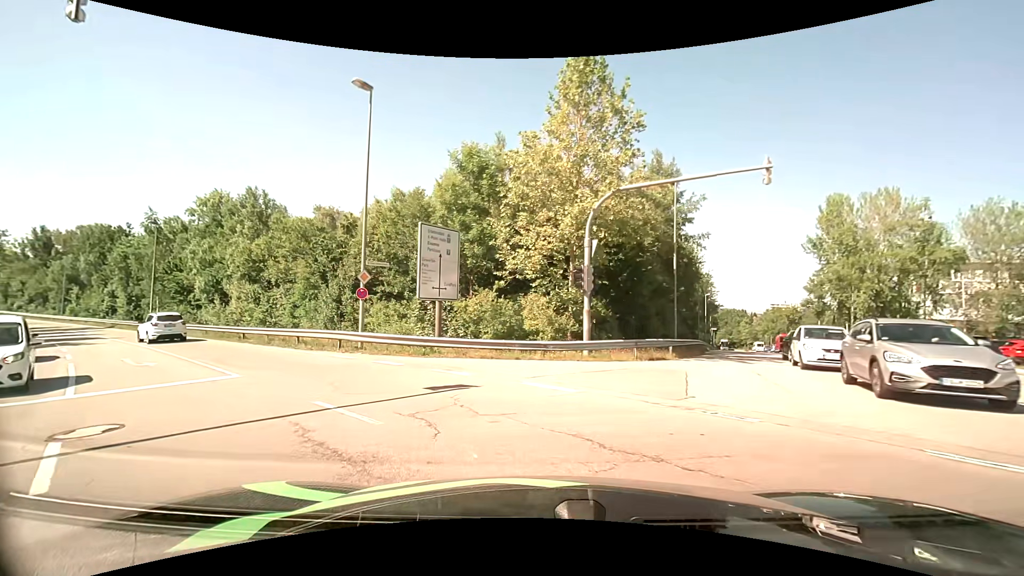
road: secondary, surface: asphalt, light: Day
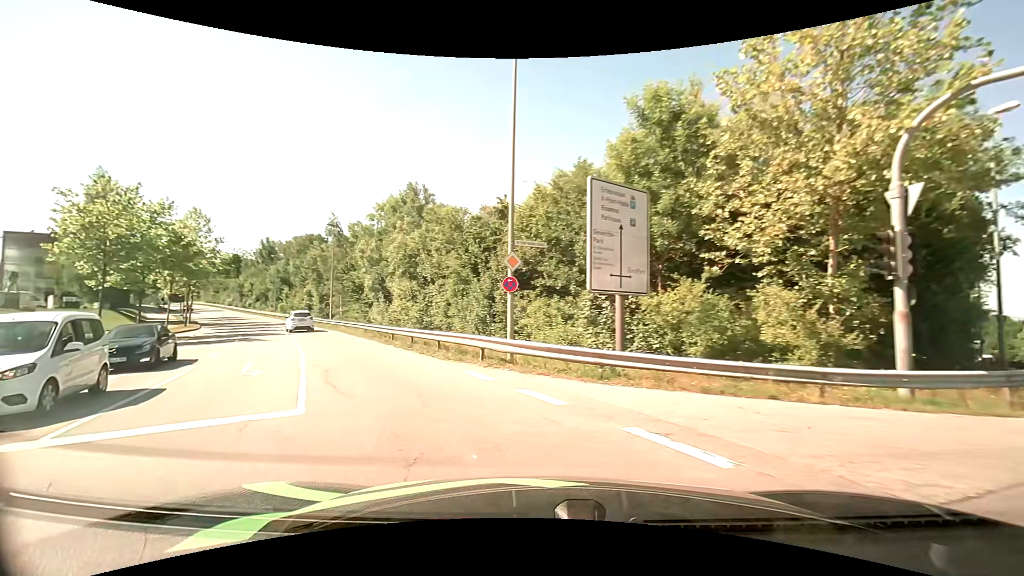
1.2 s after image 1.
(-0.9, +6.2) m; -19°
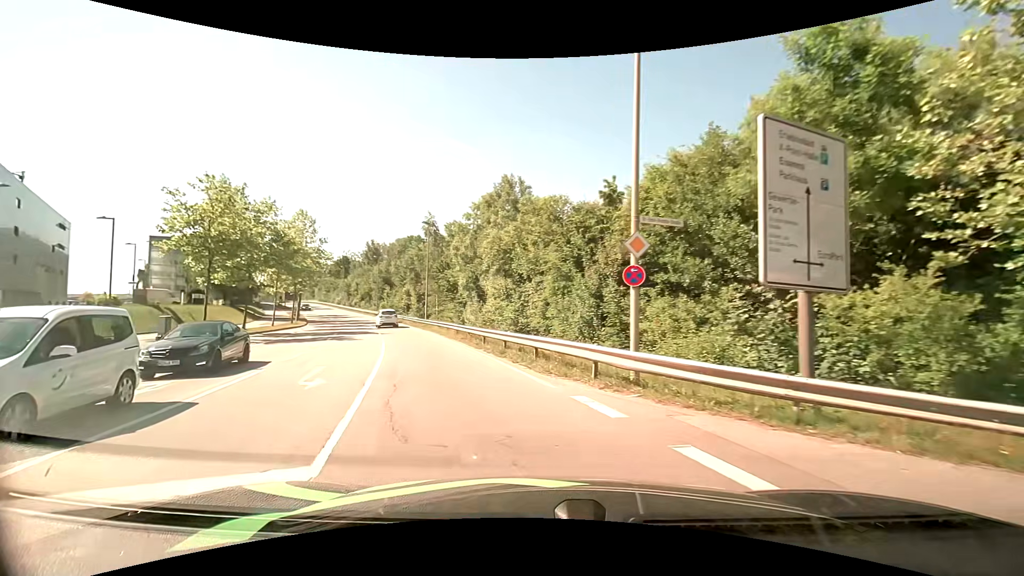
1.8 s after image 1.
(-0.3, +3.4) m; -11°
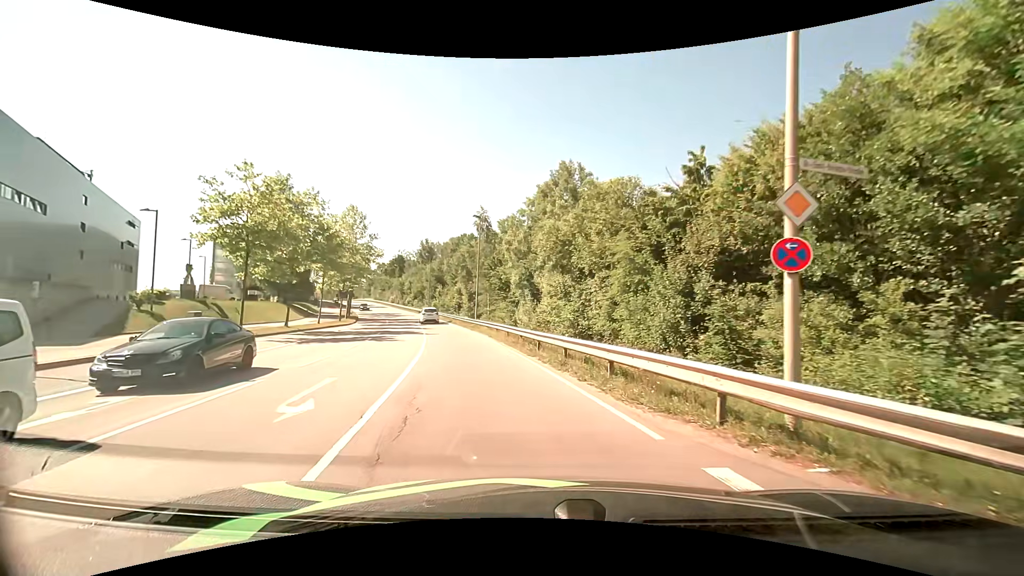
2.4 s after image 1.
(-0.2, +3.6) m; -6°
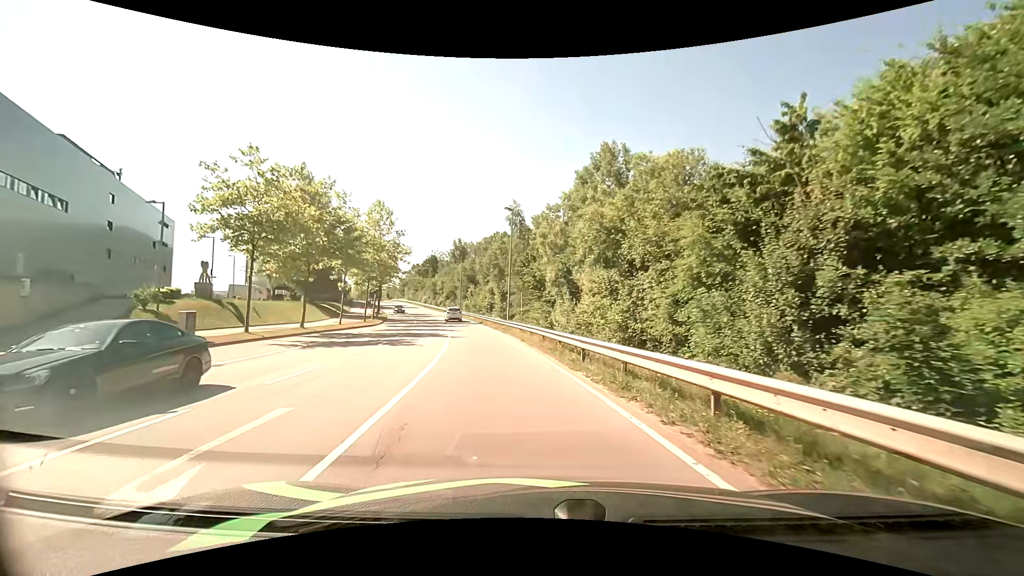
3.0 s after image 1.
(-0.1, +3.9) m; -4°
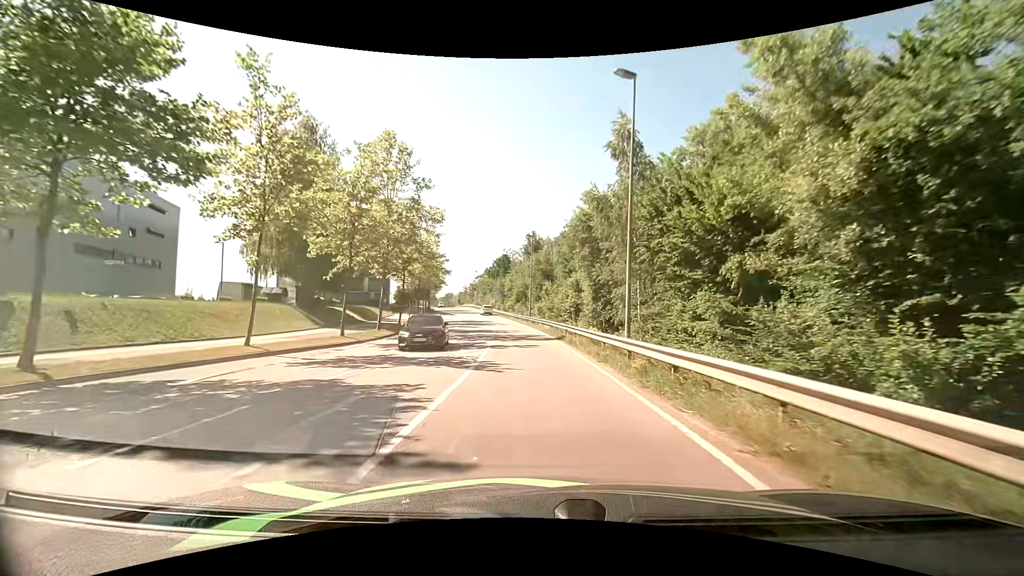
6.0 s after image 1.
(-2.3, +24.7) m; -8°
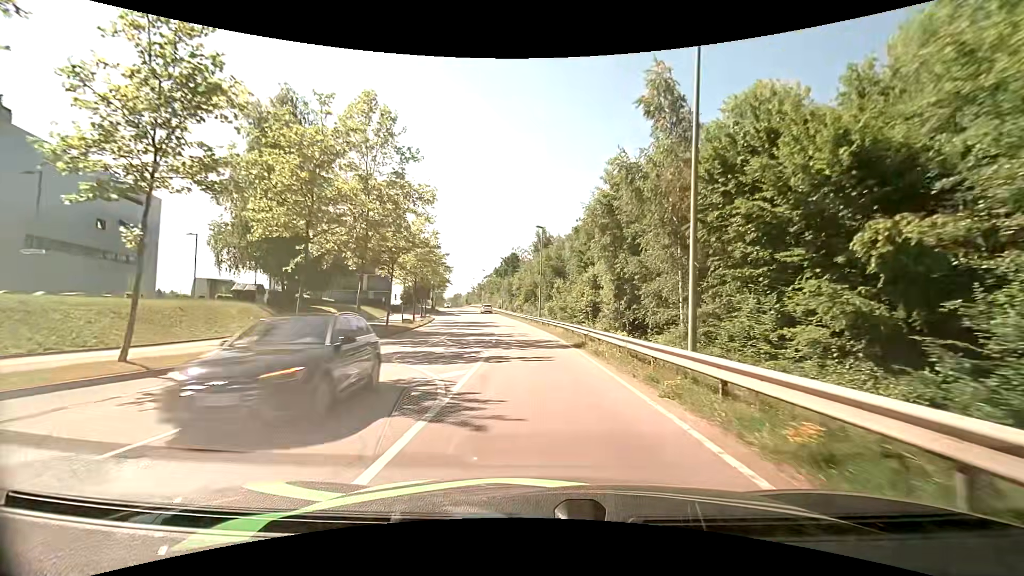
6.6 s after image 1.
(-0.1, +6.3) m; -2°
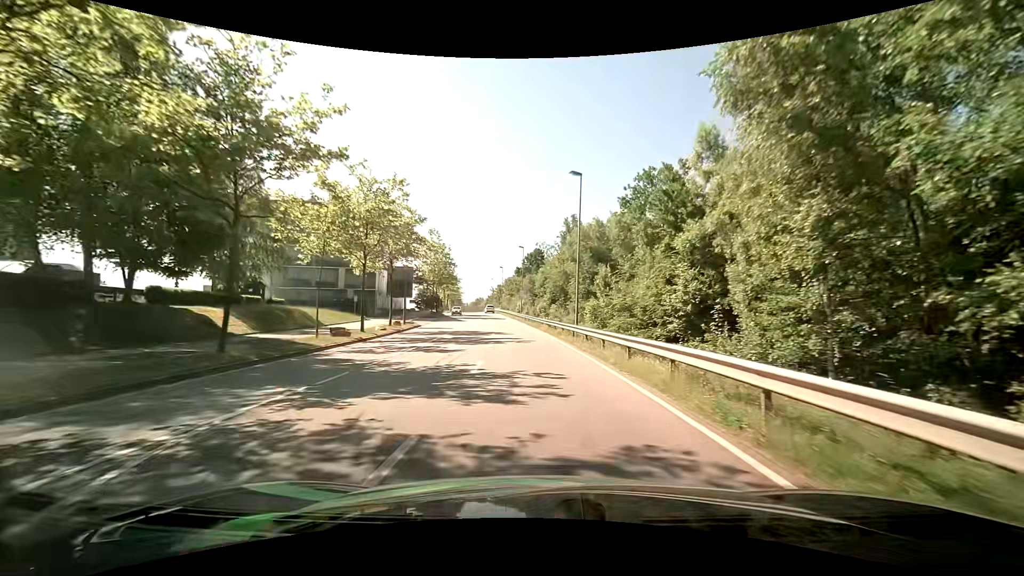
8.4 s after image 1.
(-0.3, +21.3) m; -2°
(0, +10) (-1, +20) (-1, +30) (-2, +40) (-3, +50) (-4, +60) (-6, +70) (-7, +80) (-9, +90) (-10, +99) m
